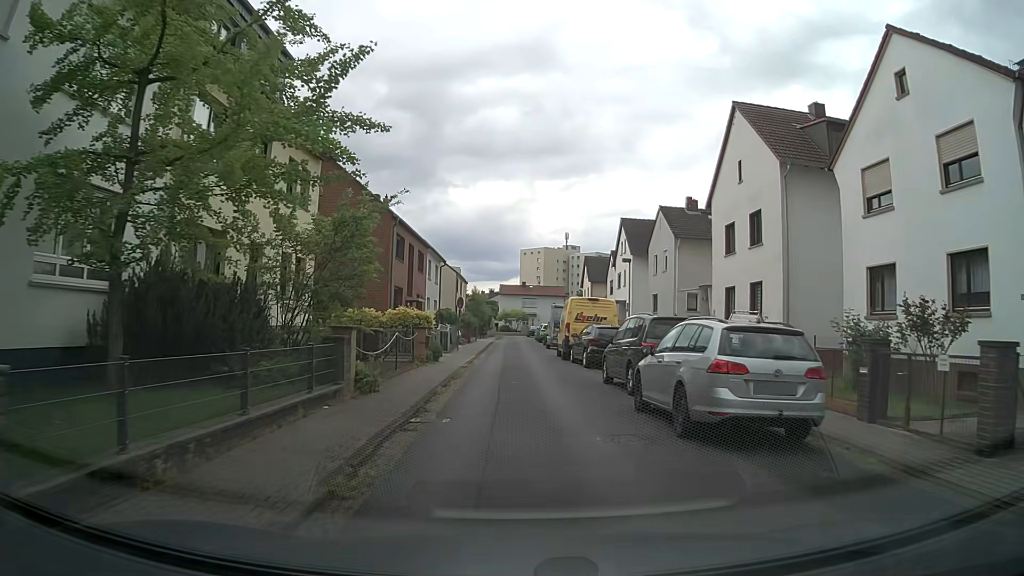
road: residential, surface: asphalt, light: Day
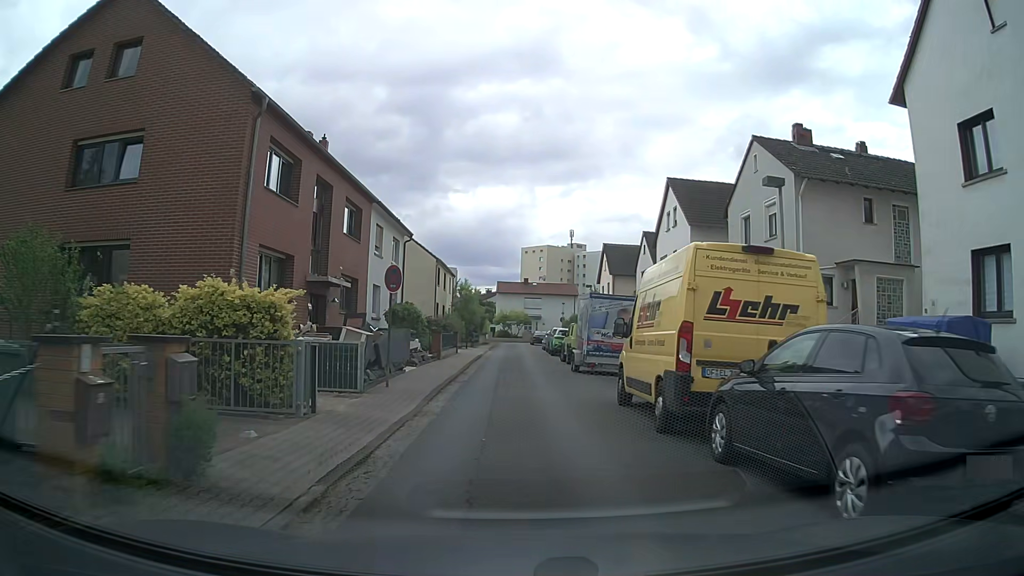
(-0.6, +17.9) m; -1°
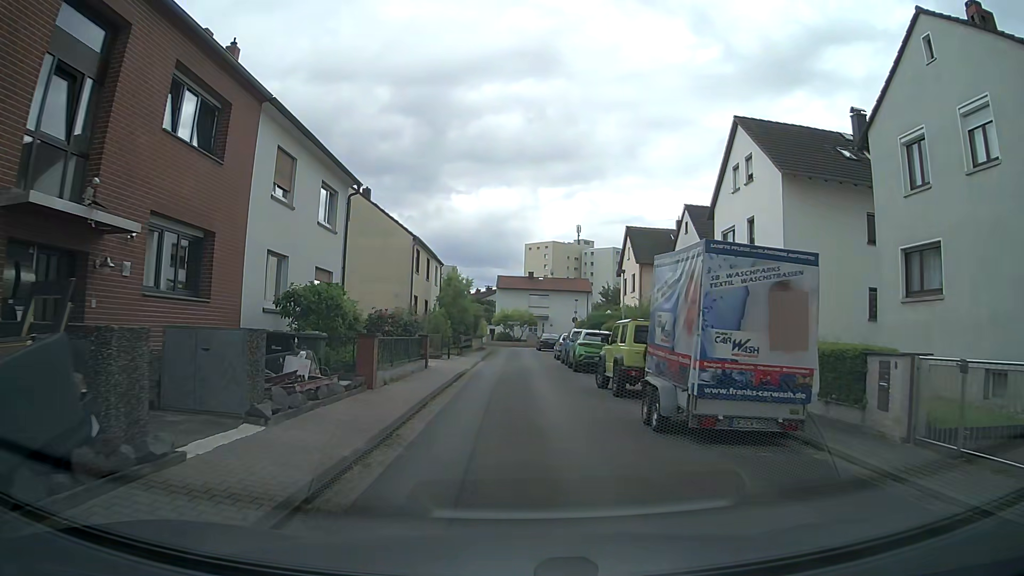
(-0.2, +12.7) m; -1°
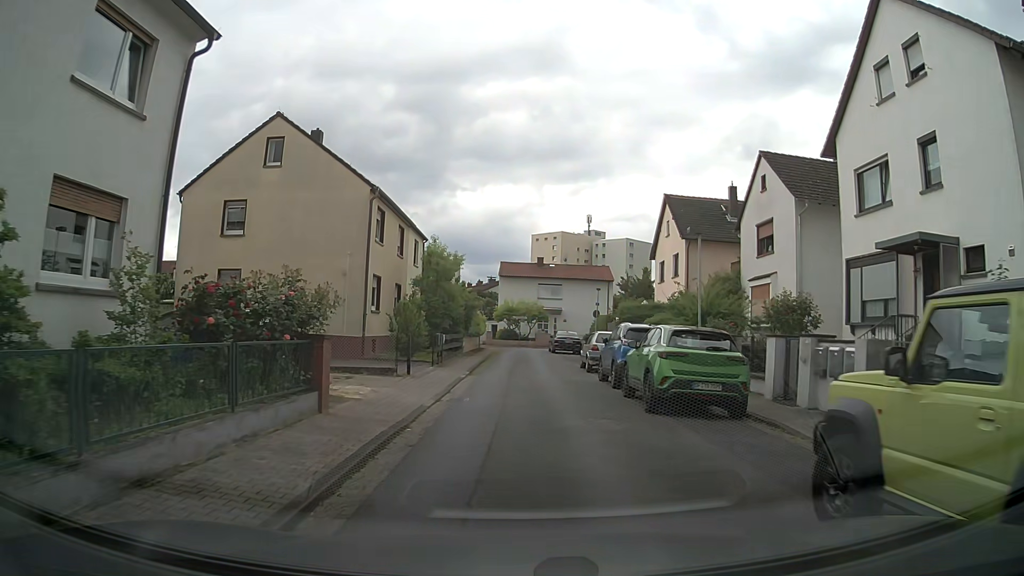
(-0.2, +12.7) m; -1°
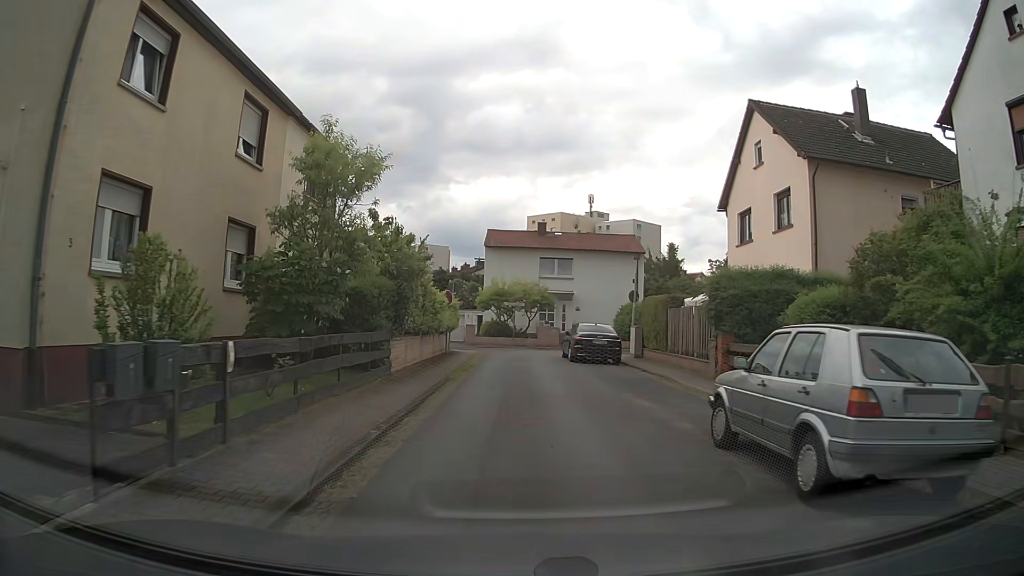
(0.0, +18.2) m; +1°
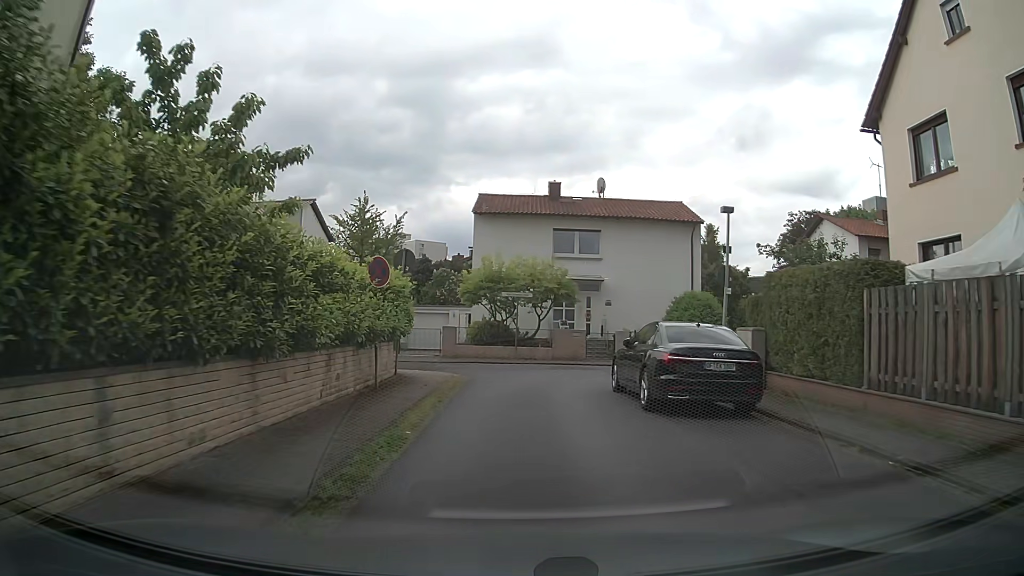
(-0.2, +13.9) m; 0°
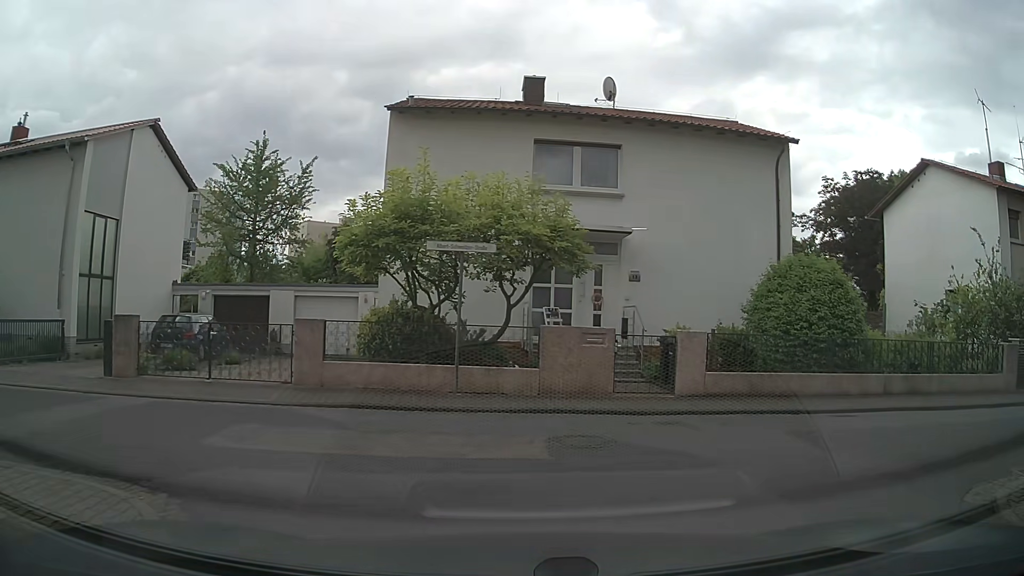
(-0.2, +14.0) m; +3°
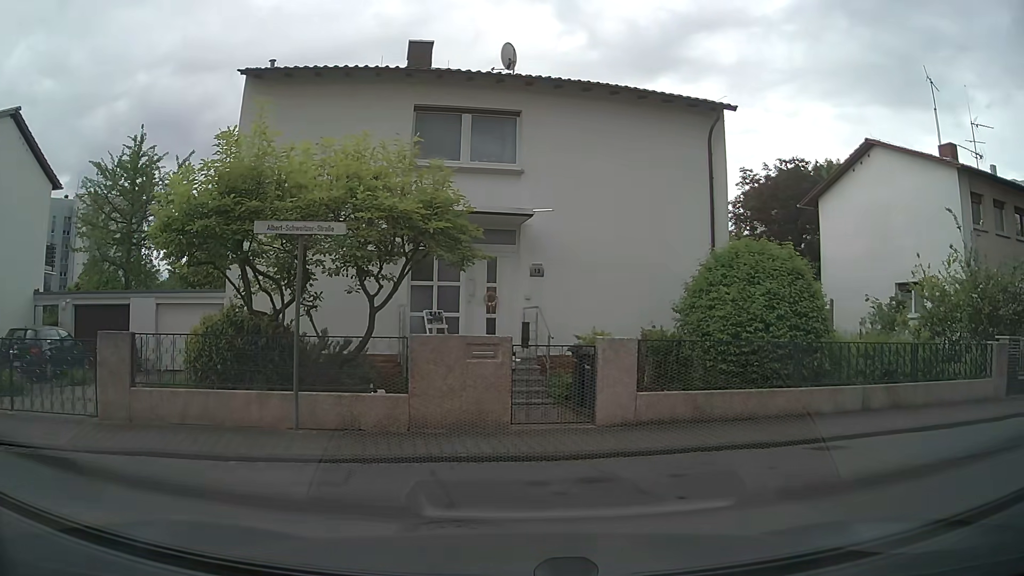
(+0.2, +2.9) m; +8°
(+5, +8) (+14, +11) (+24, +13) (+34, +15) (+44, +17) (+54, +19) (+63, +21) (+73, +23) (+83, +25) (+93, +27) m
